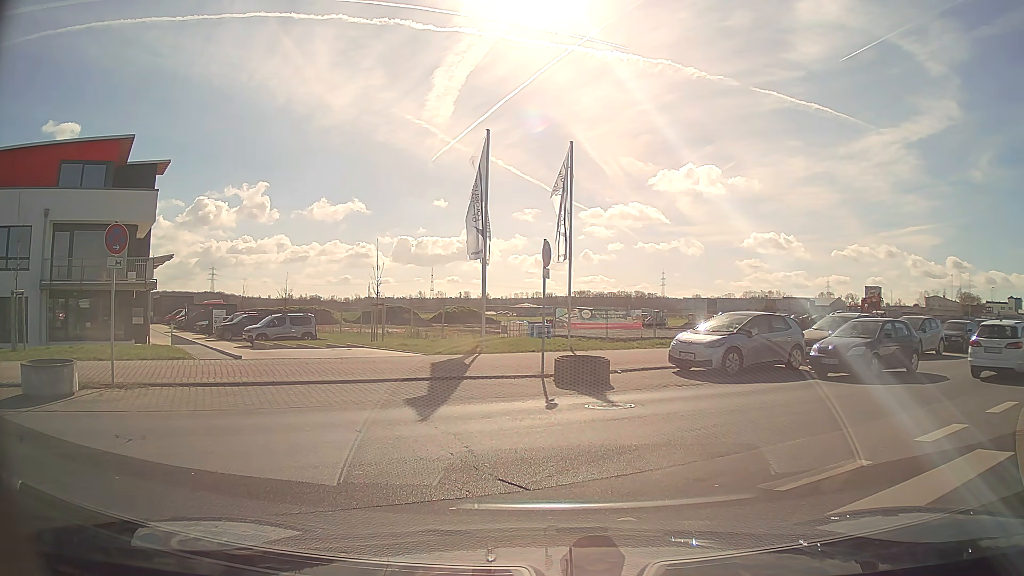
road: tertiary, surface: asphalt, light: Day
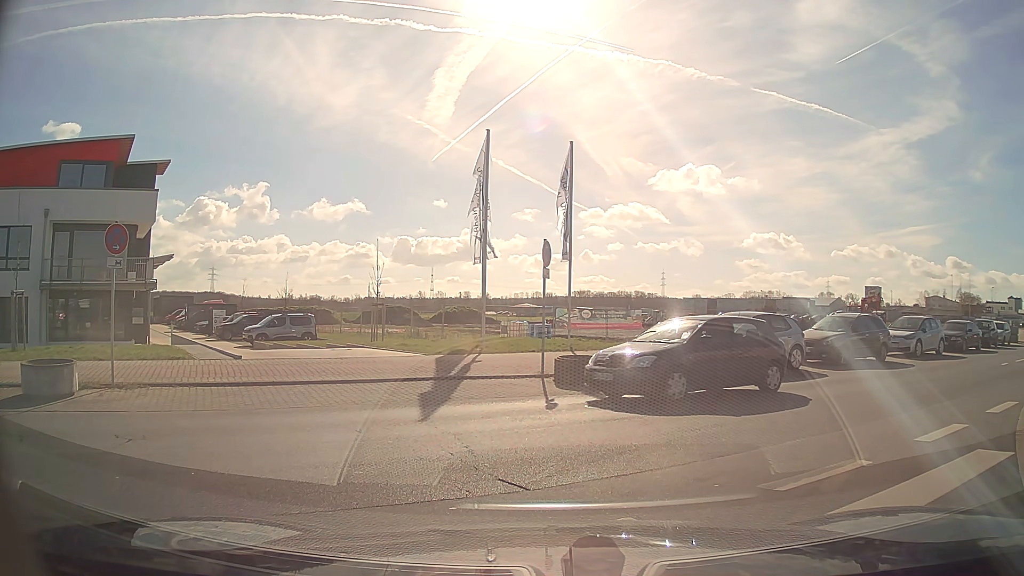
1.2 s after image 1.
(0.0, 0.0) m; 0°
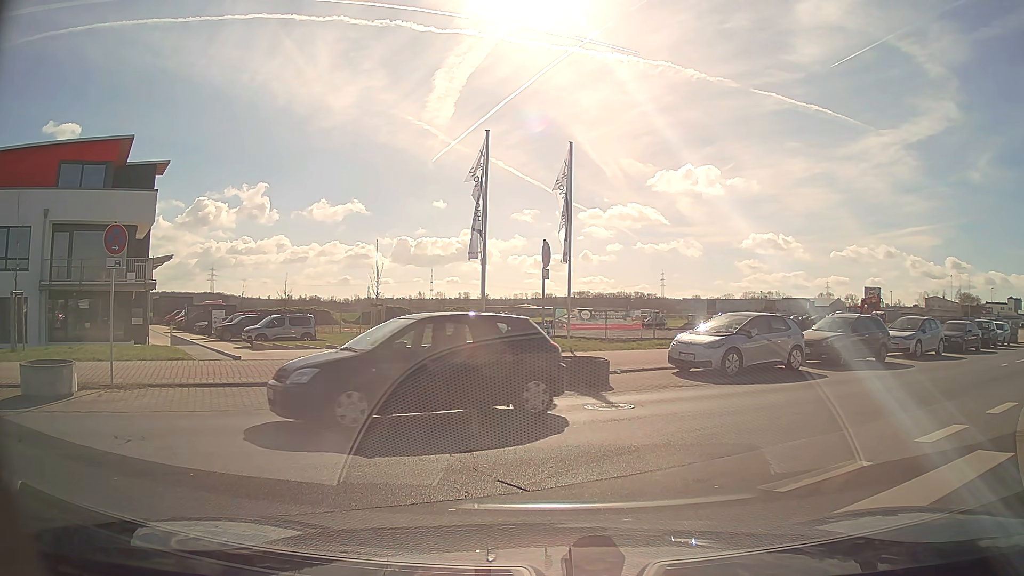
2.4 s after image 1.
(0.0, 0.0) m; 0°
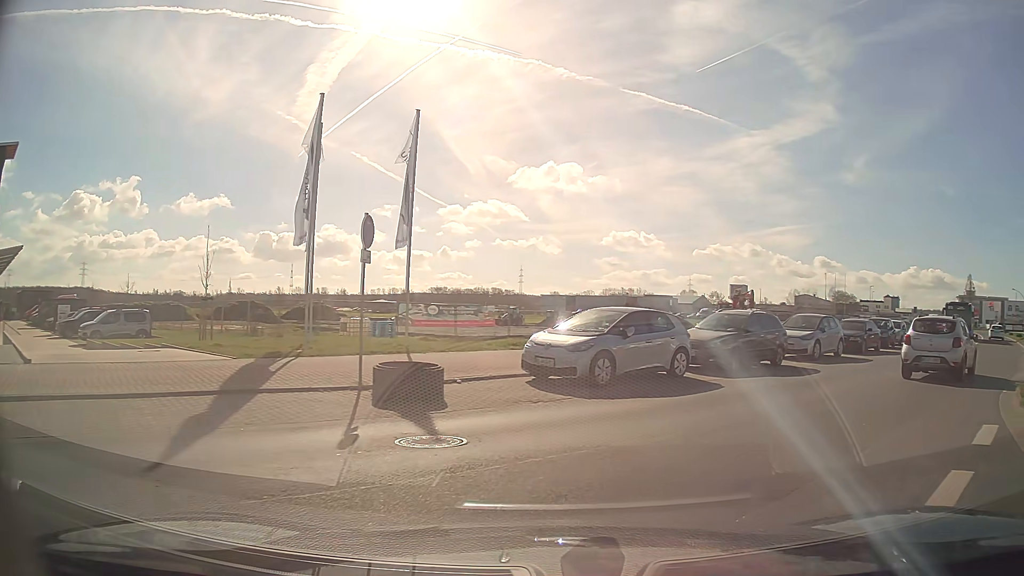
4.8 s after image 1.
(+0.4, +3.6) m; +12°
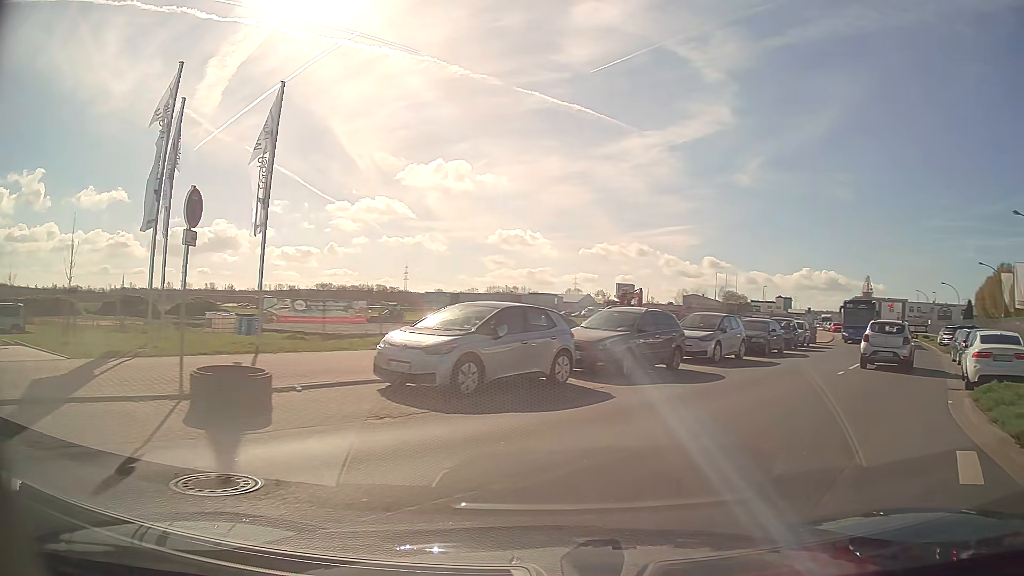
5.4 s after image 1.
(+0.2, +2.3) m; +9°
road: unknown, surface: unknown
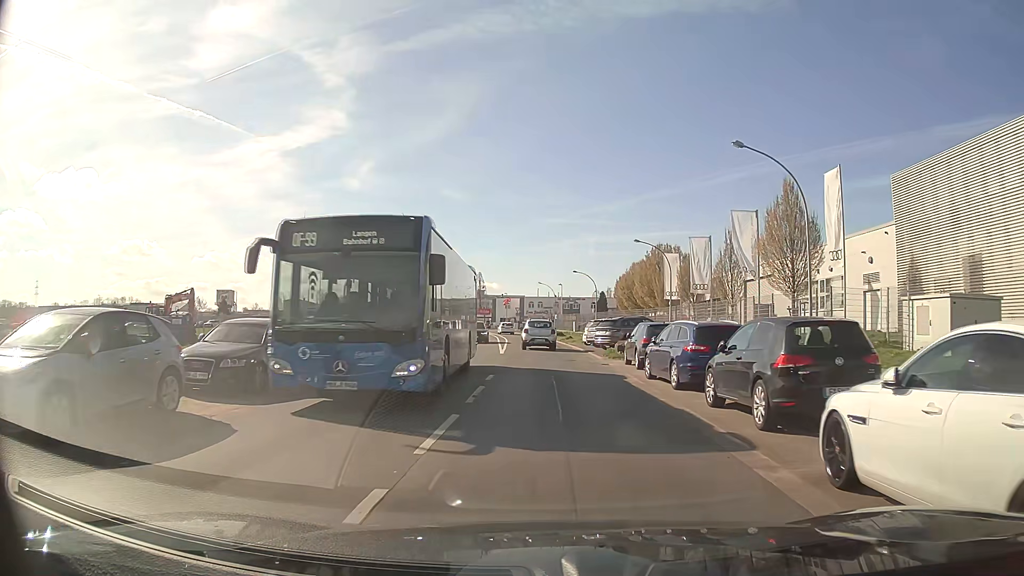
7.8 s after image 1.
(+6.4, +13.2) m; +35°
(0, +10) (0, +20) (0, +30) (-1, +40) (-1, +50) (-2, +60) (-3, +70) (-4, +80) (-5, +90) (-7, +100) m
